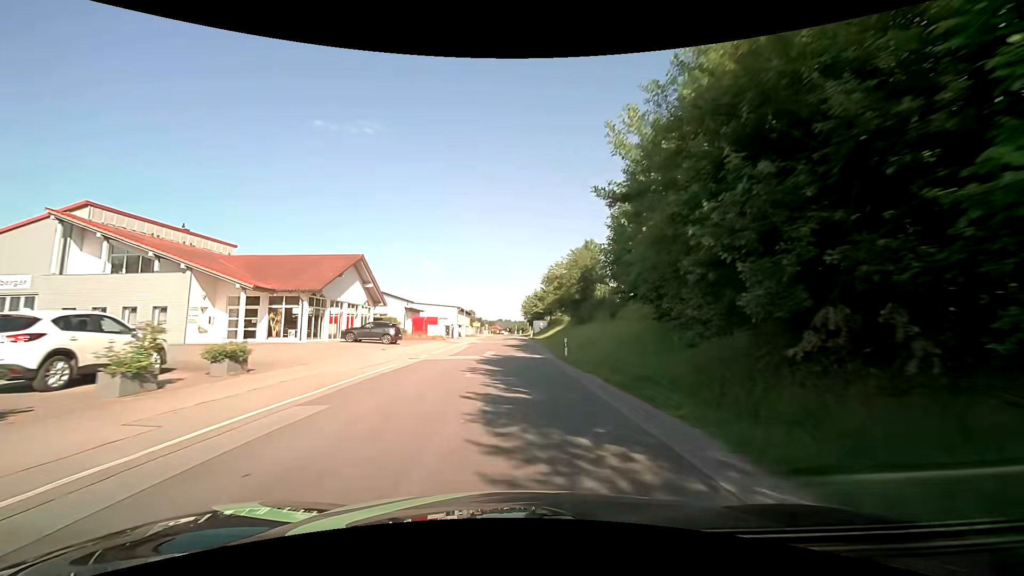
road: unclassified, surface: asphalt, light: Day
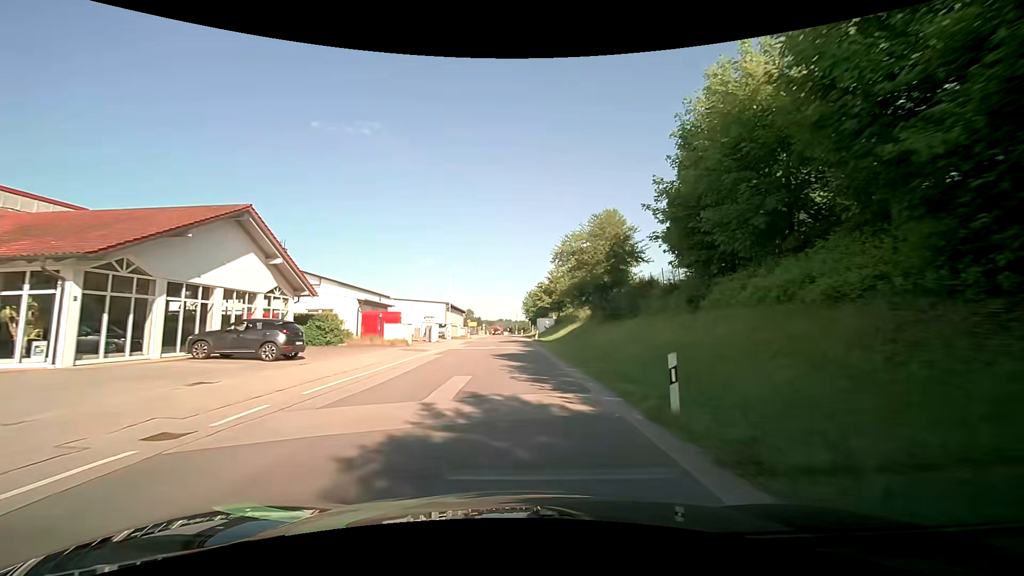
(0.0, +16.5) m; 0°
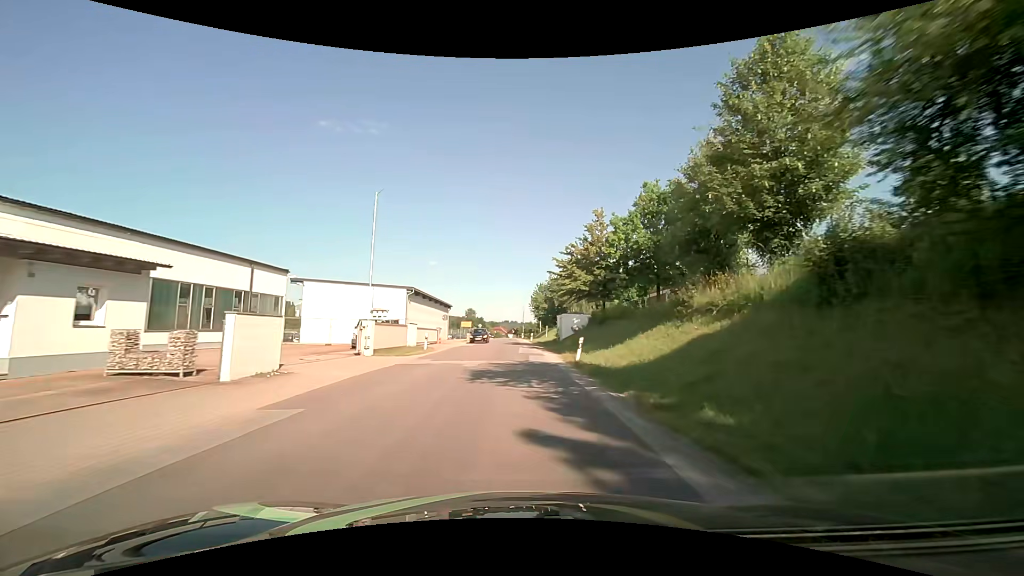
(-0.3, +32.6) m; -1°
(0, +10) (0, +20) (0, +30) (0, +40) (0, +50) (0, +60) (0, +70) (-1, +80) (-1, +90) (-1, +100) m
